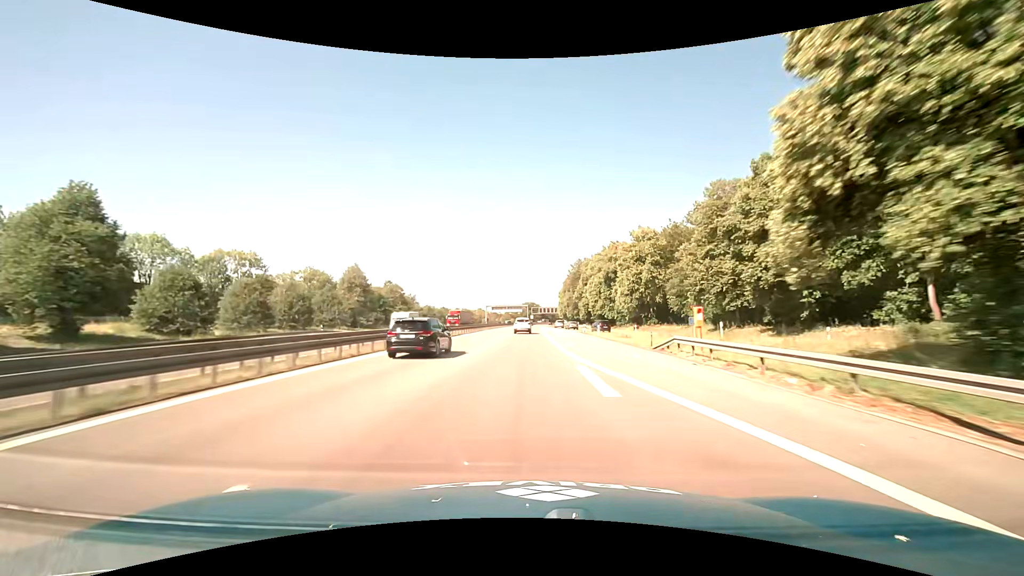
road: motorway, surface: asphalt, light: Day
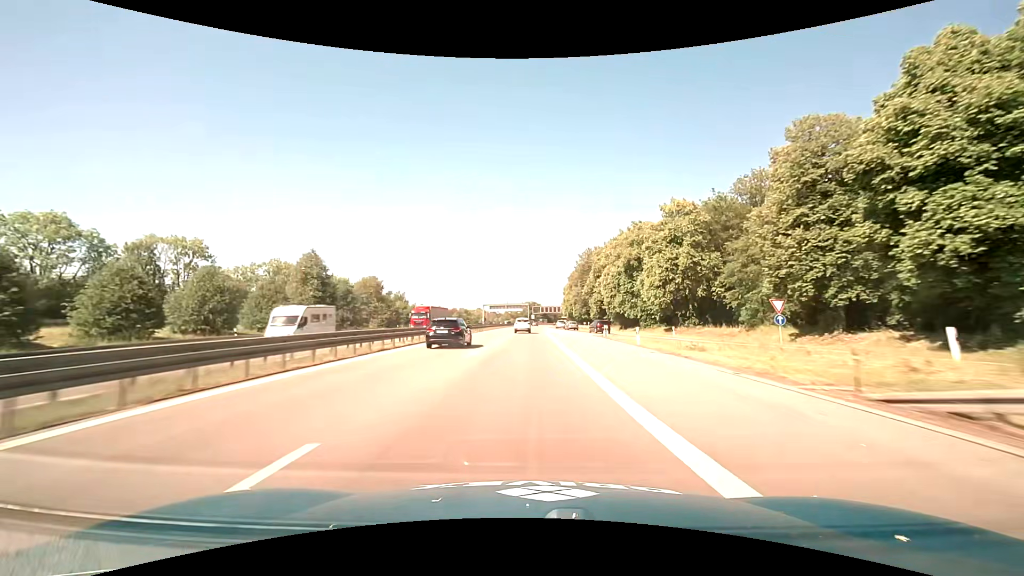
(0.0, +16.9) m; 0°
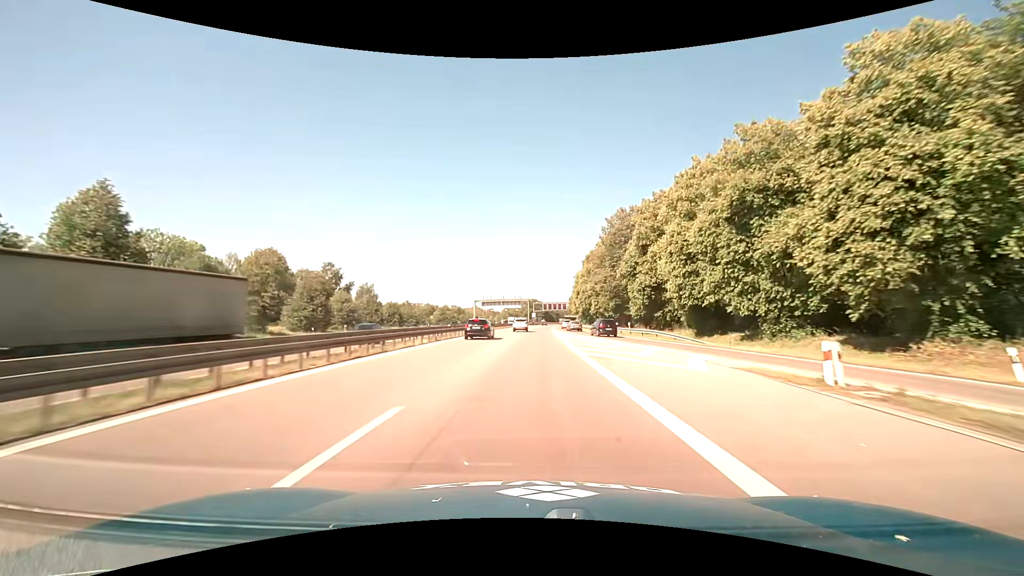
(0.0, +33.9) m; 0°
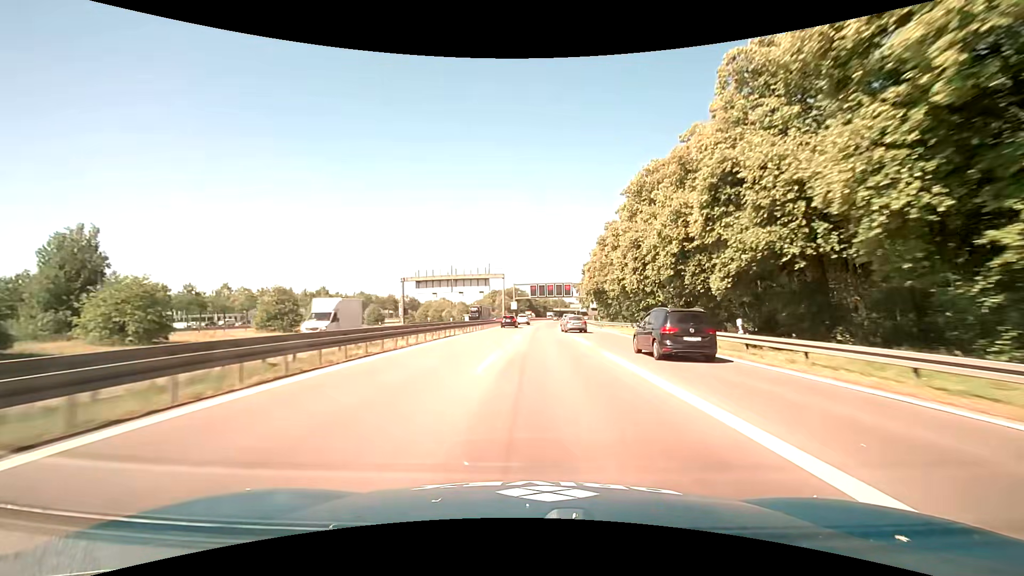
(+1.2, +80.0) m; +2°
(0, +10) (0, +20) (0, +30) (0, +40) (+1, +50) (+1, +60) (+2, +70) (+2, +80) (+3, +90) (+3, +100) m
